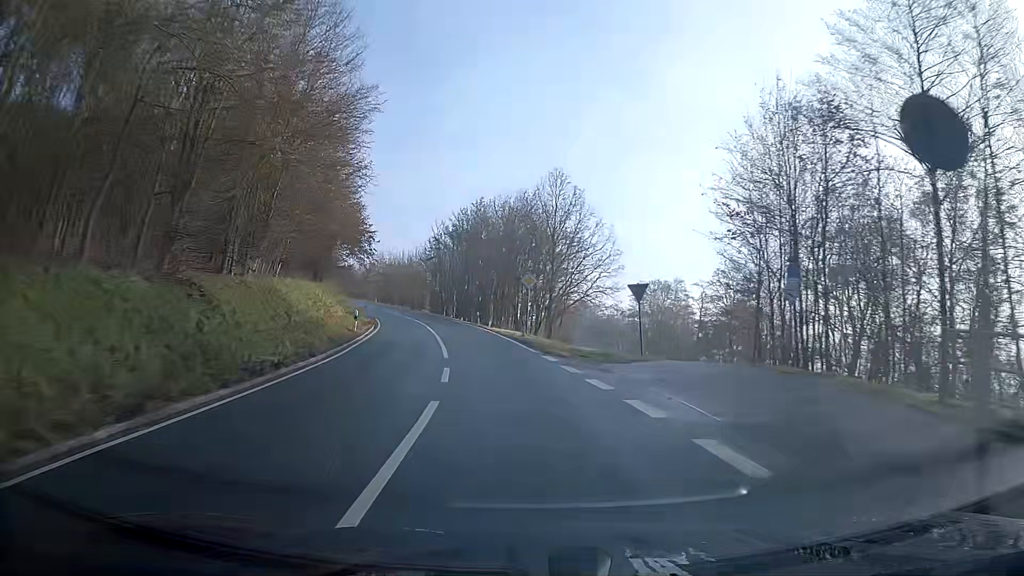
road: secondary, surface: asphalt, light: Day
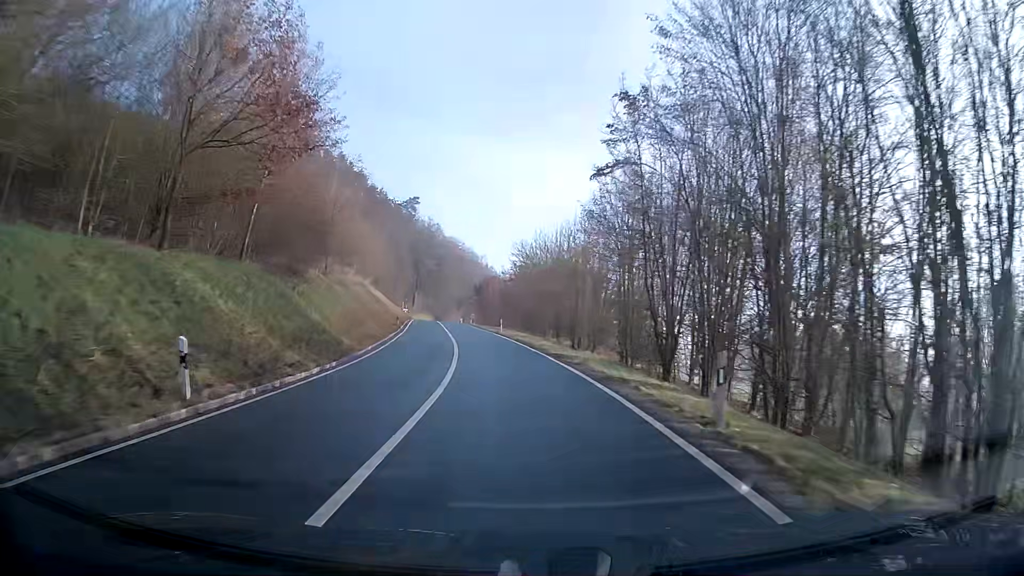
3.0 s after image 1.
(-8.0, +55.2) m; -16°
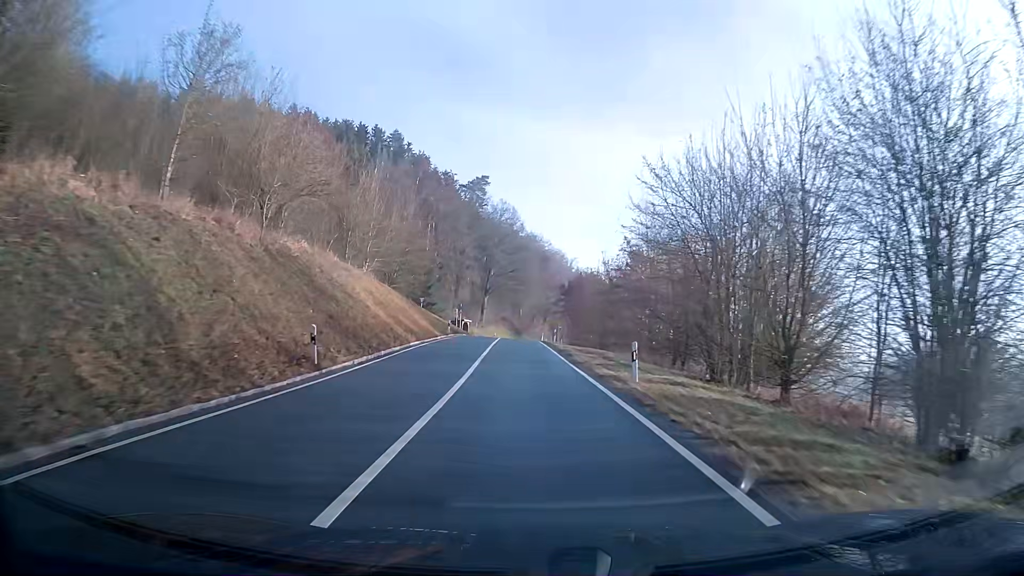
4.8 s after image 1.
(-2.3, +33.7) m; -7°
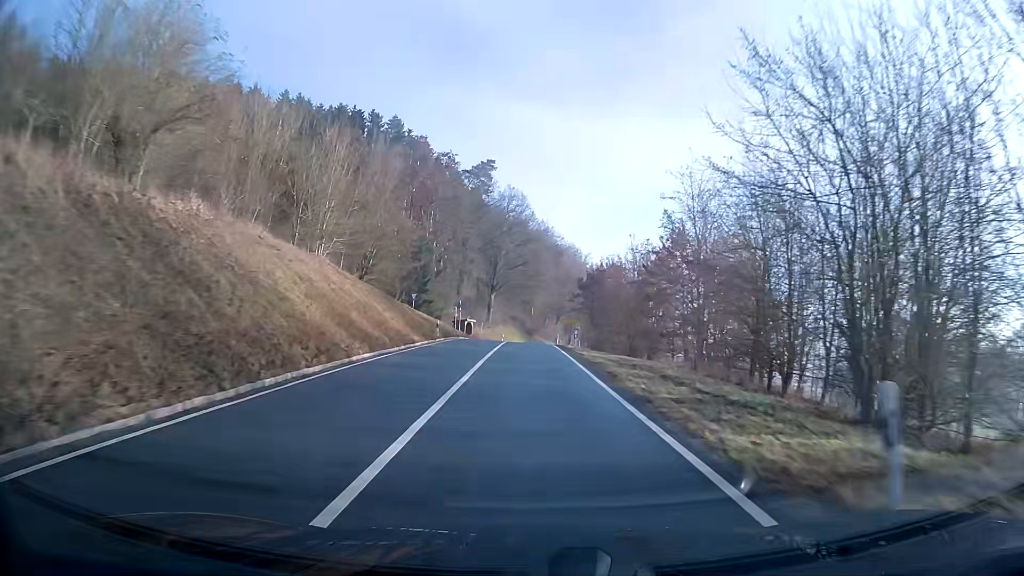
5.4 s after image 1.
(-0.1, +11.3) m; -1°
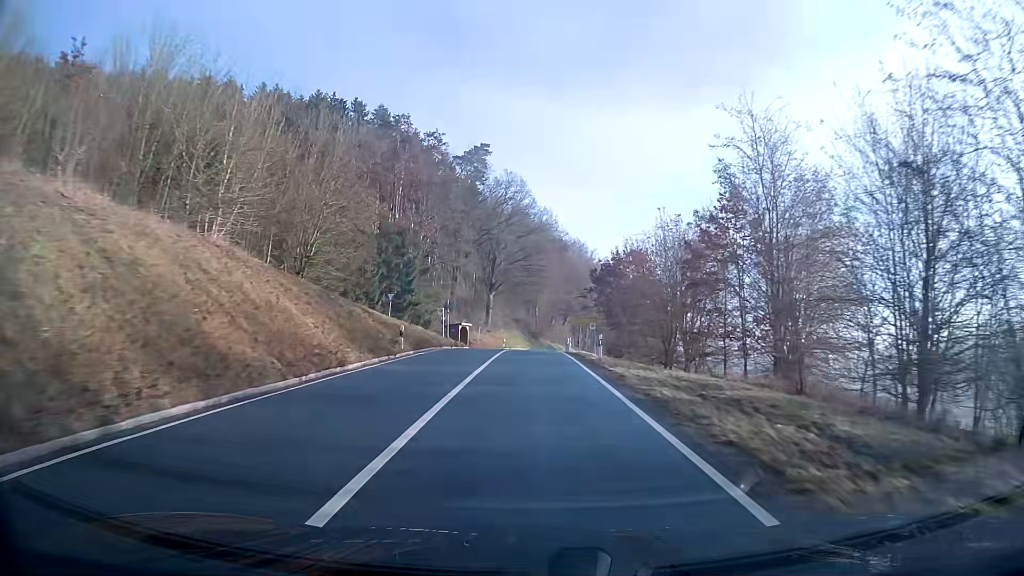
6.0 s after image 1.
(0.0, +11.4) m; 0°
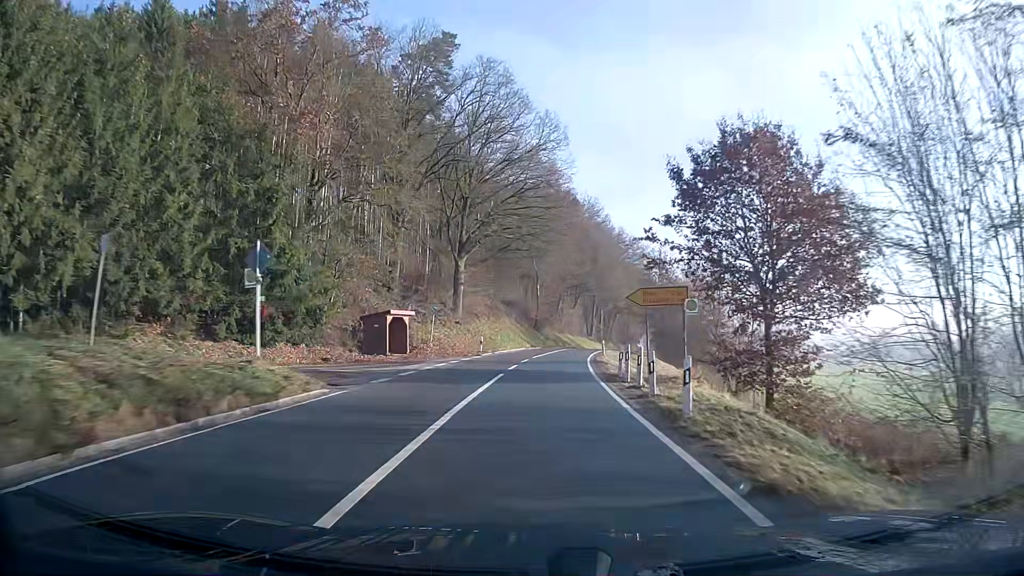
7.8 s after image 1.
(0.0, +34.3) m; 0°
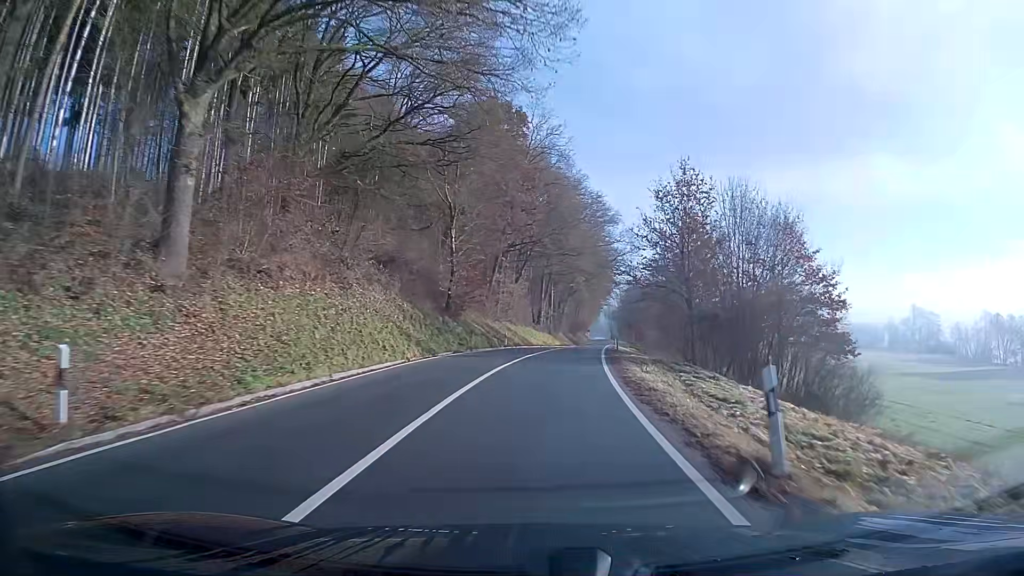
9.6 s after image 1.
(+1.5, +35.2) m; +6°
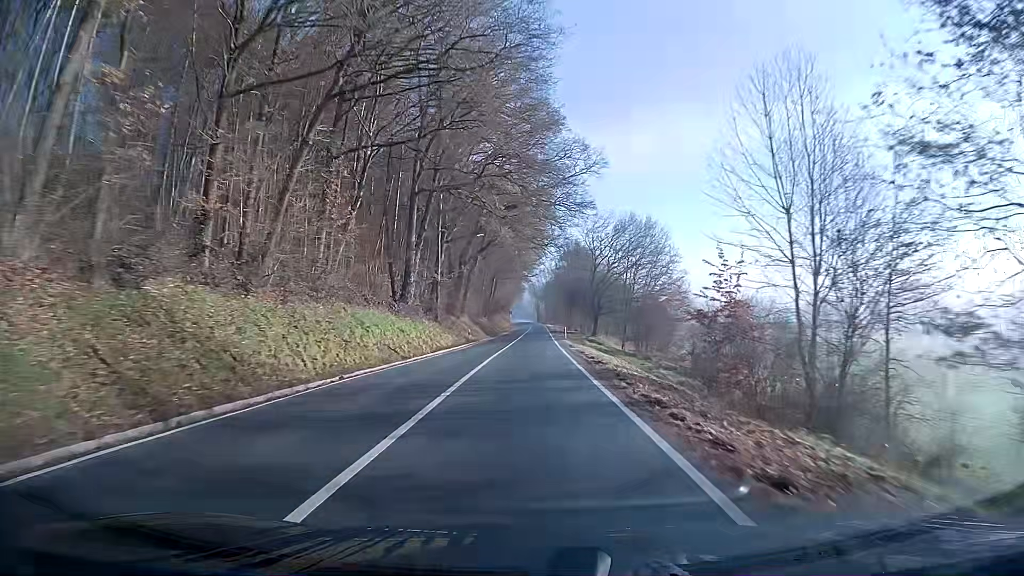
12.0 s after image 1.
(+3.1, +48.6) m; +6°
